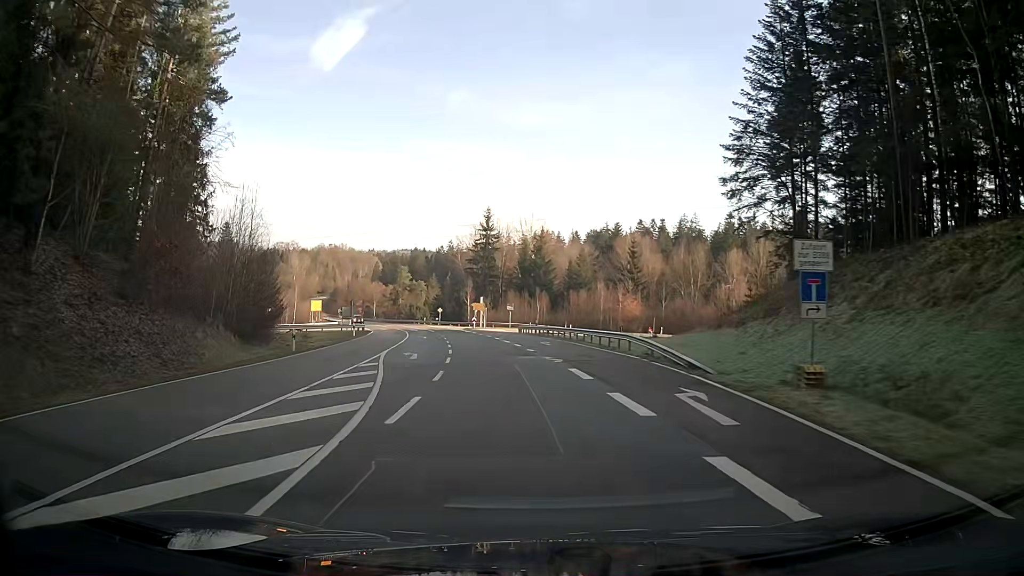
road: secondary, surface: asphalt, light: Day
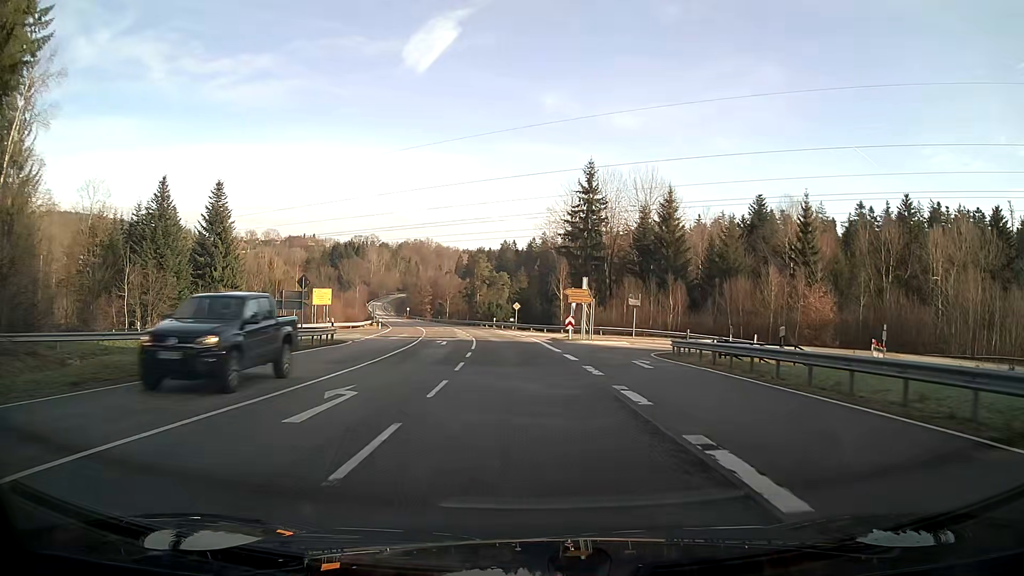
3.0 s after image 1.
(-3.1, +40.2) m; -8°
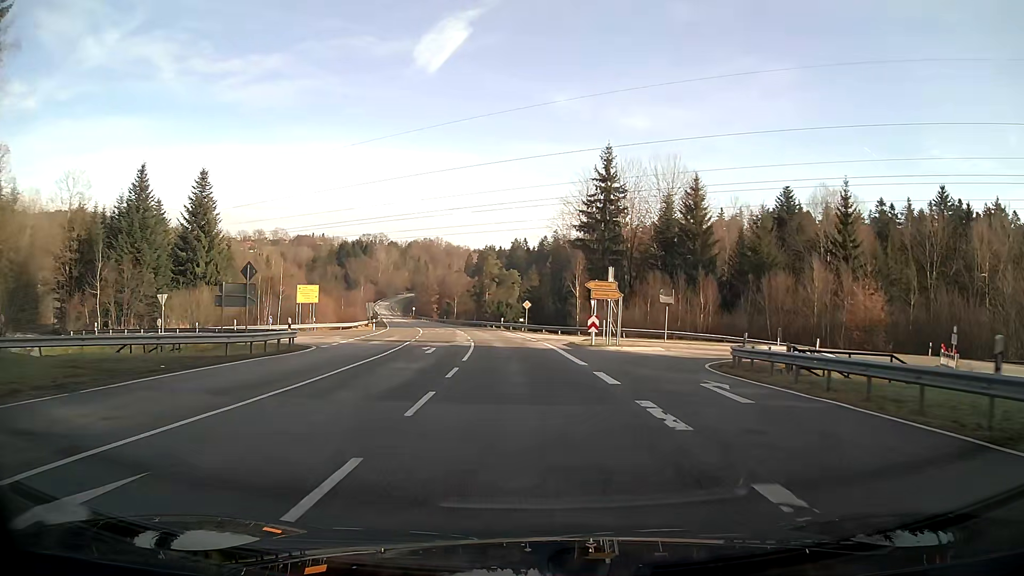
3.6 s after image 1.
(-0.1, +8.2) m; -1°
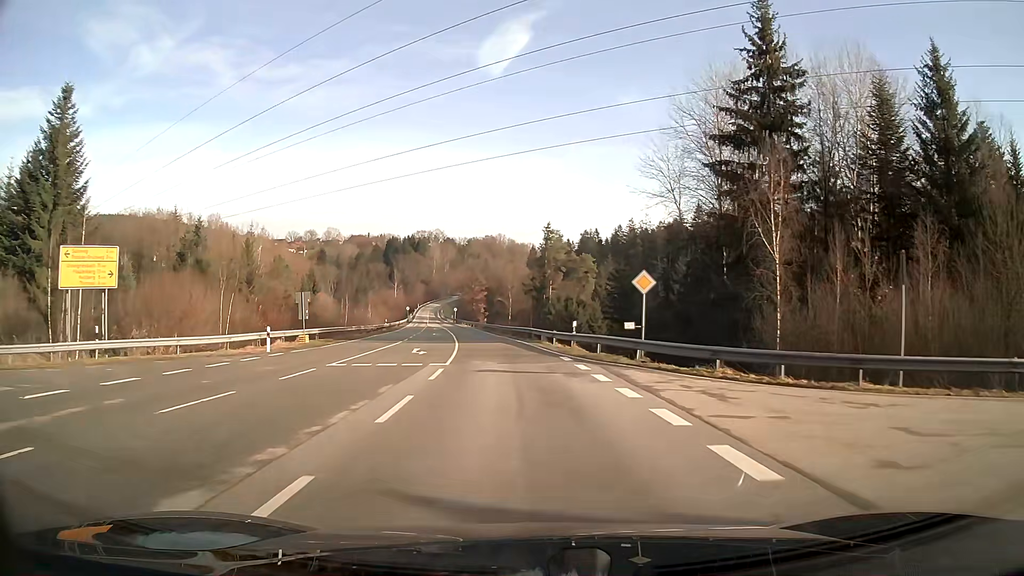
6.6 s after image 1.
(-1.9, +40.9) m; -6°
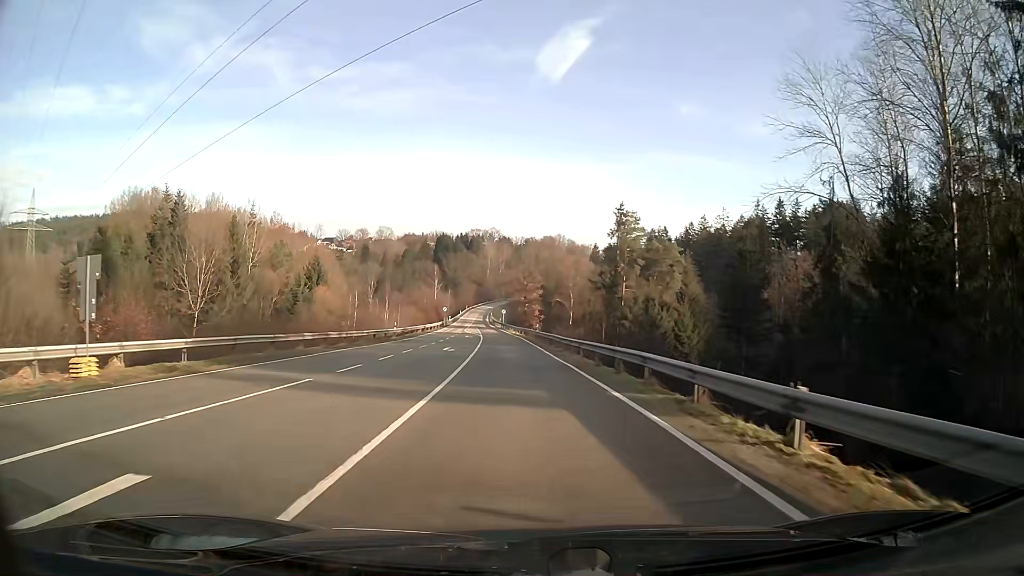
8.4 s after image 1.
(-1.2, +24.8) m; -5°
